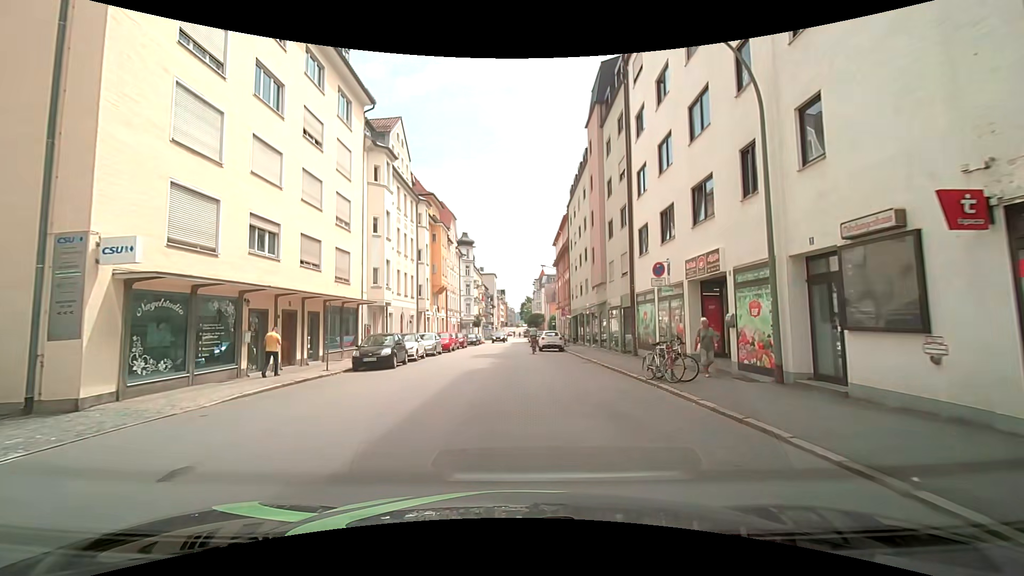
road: tertiary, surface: asphalt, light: Day
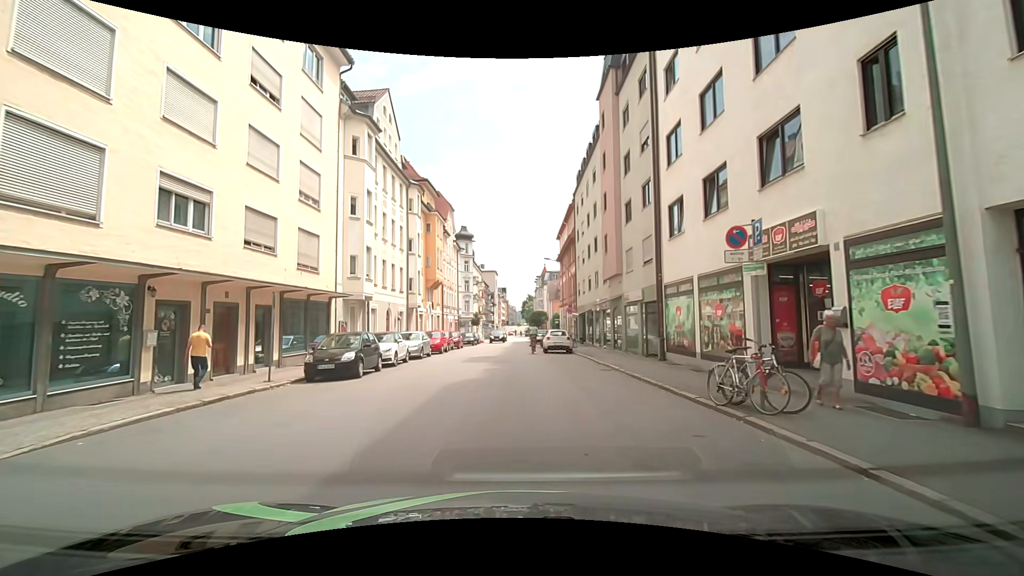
(0.0, +4.5) m; -1°
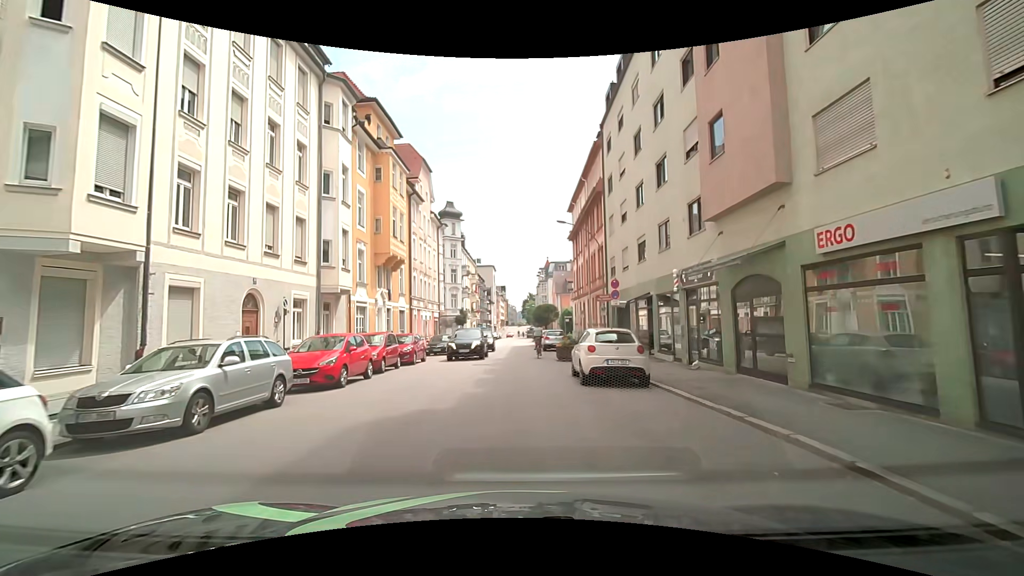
(+0.3, +17.6) m; 0°
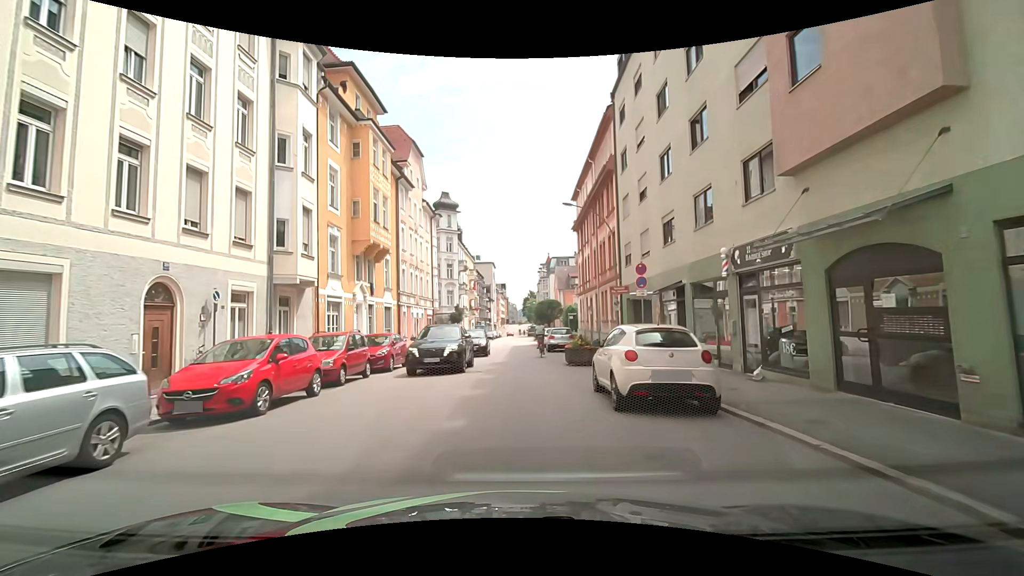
(+0.1, +4.3) m; 0°
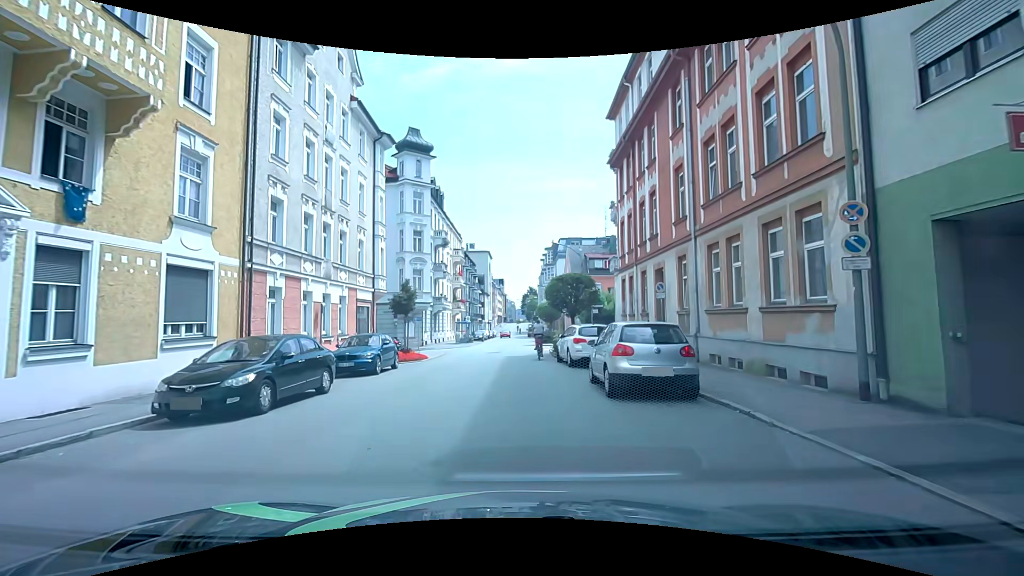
(+0.3, +20.7) m; +2°
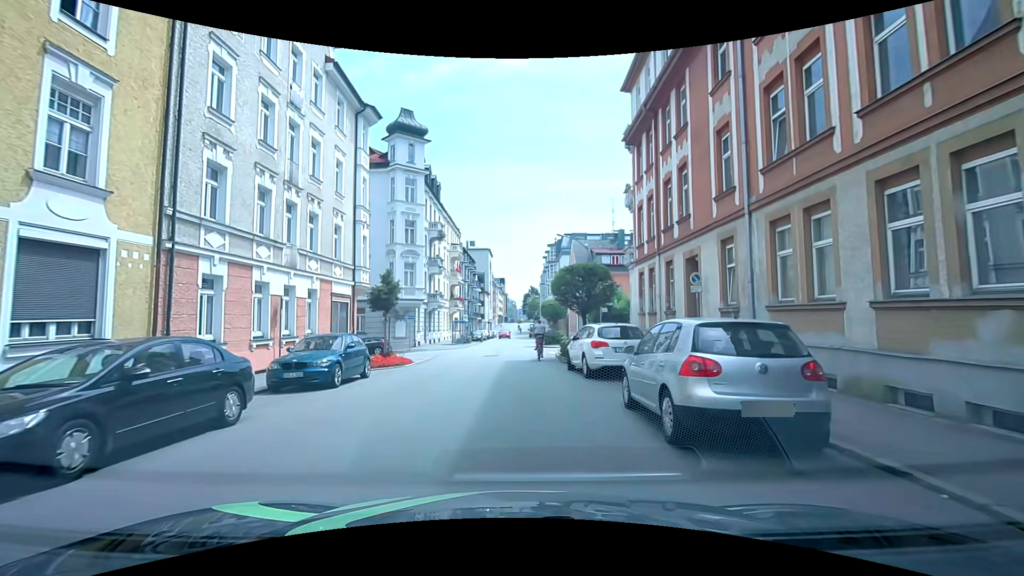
(-0.1, +3.9) m; 0°
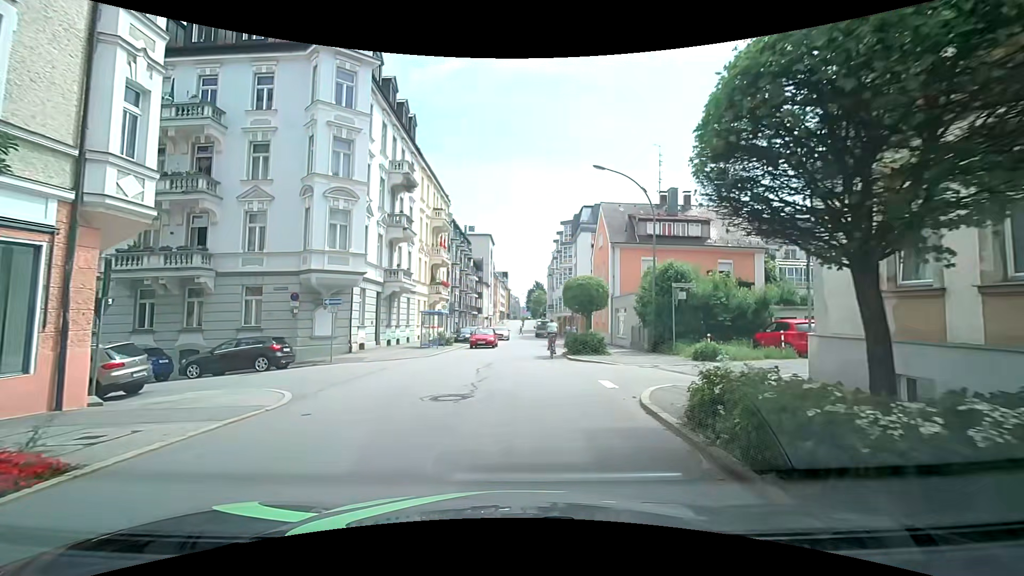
(-0.3, +16.9) m; -2°
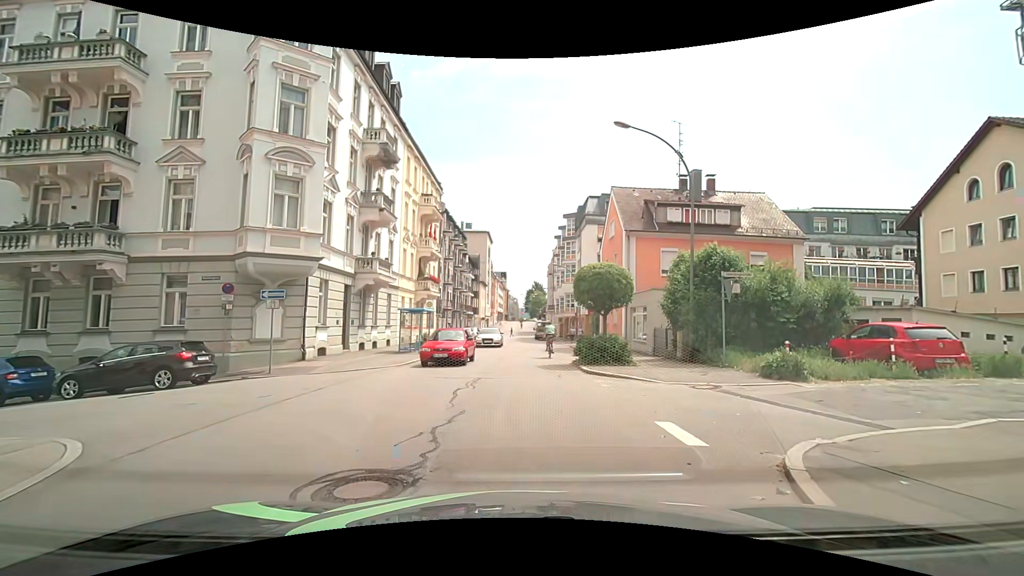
(0.0, +5.2) m; +1°
